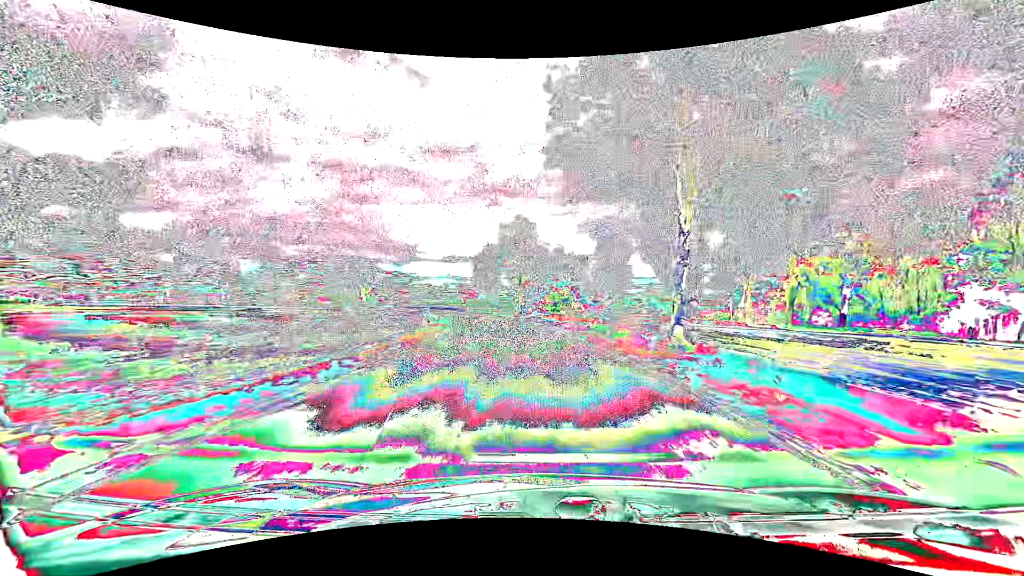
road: tertiary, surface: asphalt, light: Day
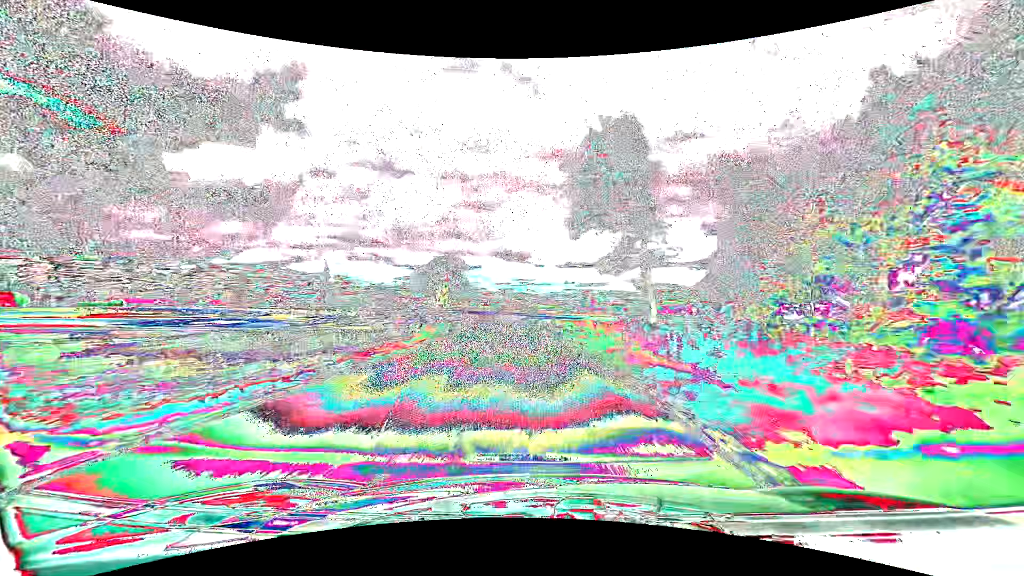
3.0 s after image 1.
(-7.9, +70.8) m; -13°
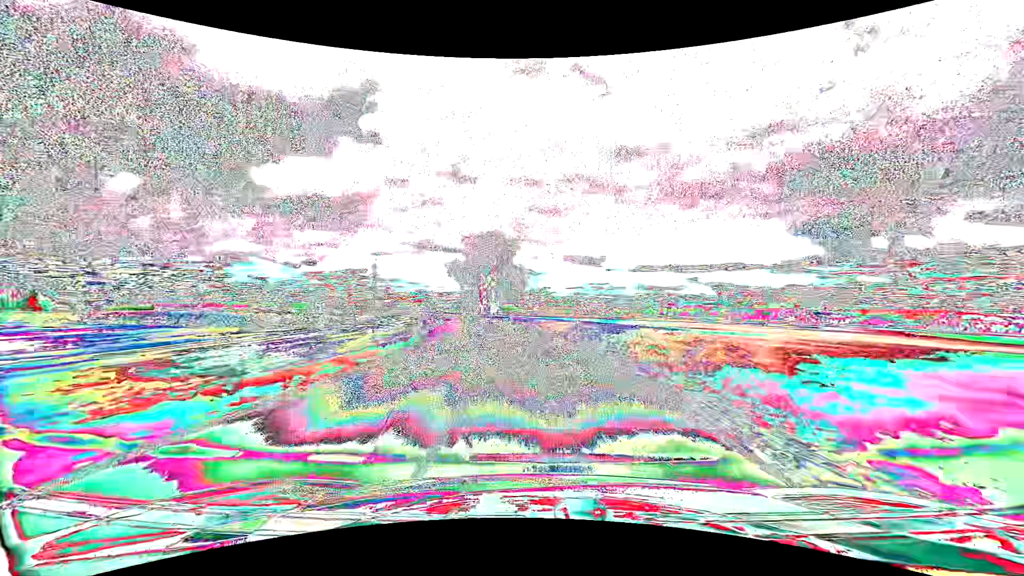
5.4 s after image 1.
(-4.6, +57.6) m; -9°
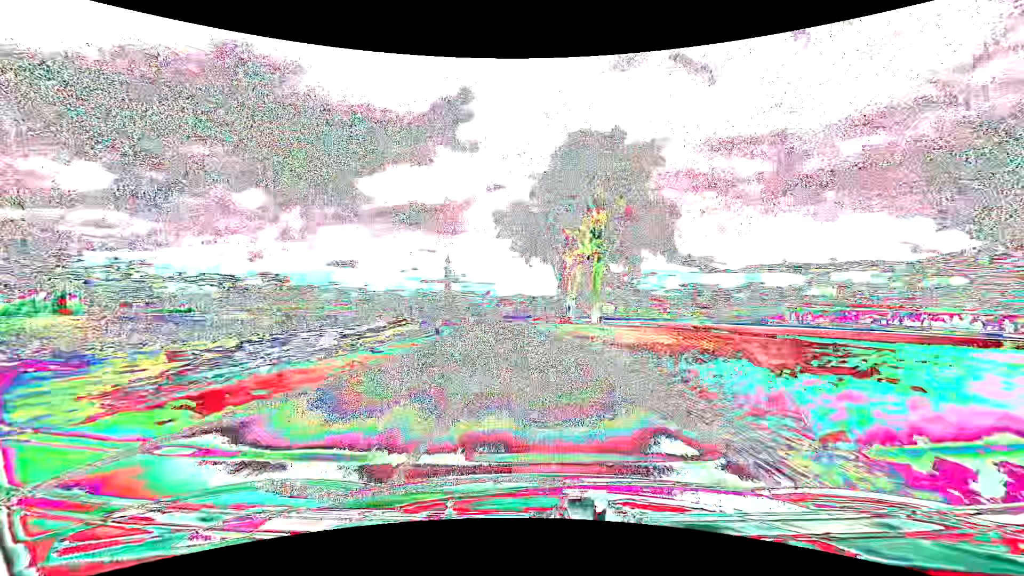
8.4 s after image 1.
(-7.0, +72.5) m; -11°
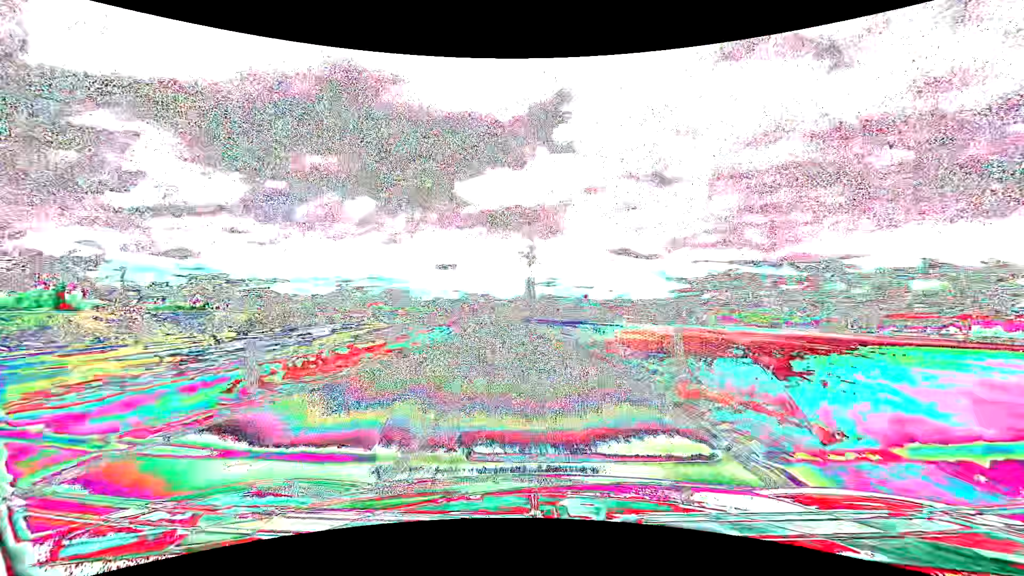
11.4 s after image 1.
(-7.2, +73.3) m; -11°
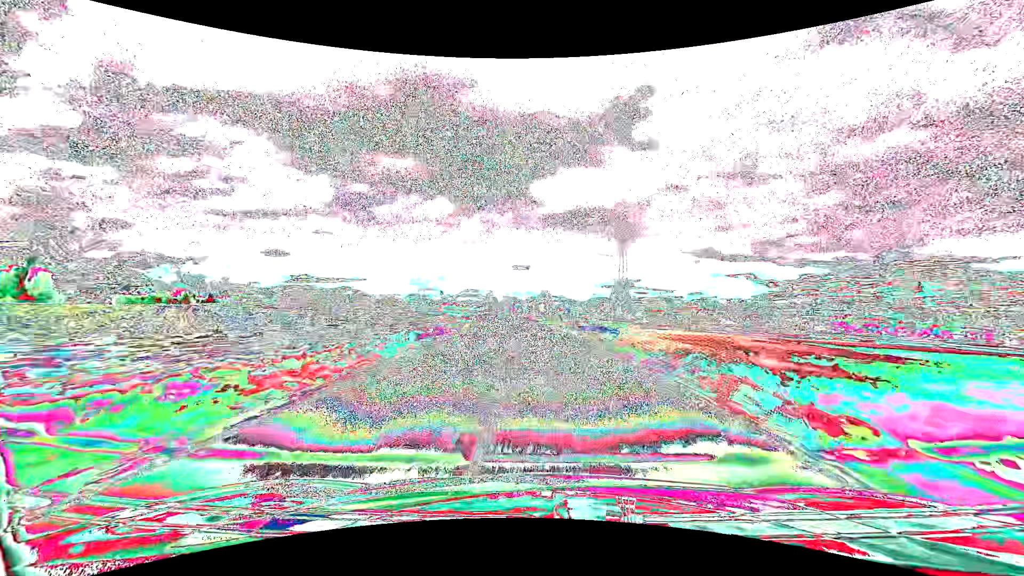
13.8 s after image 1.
(-5.1, +59.6) m; -9°
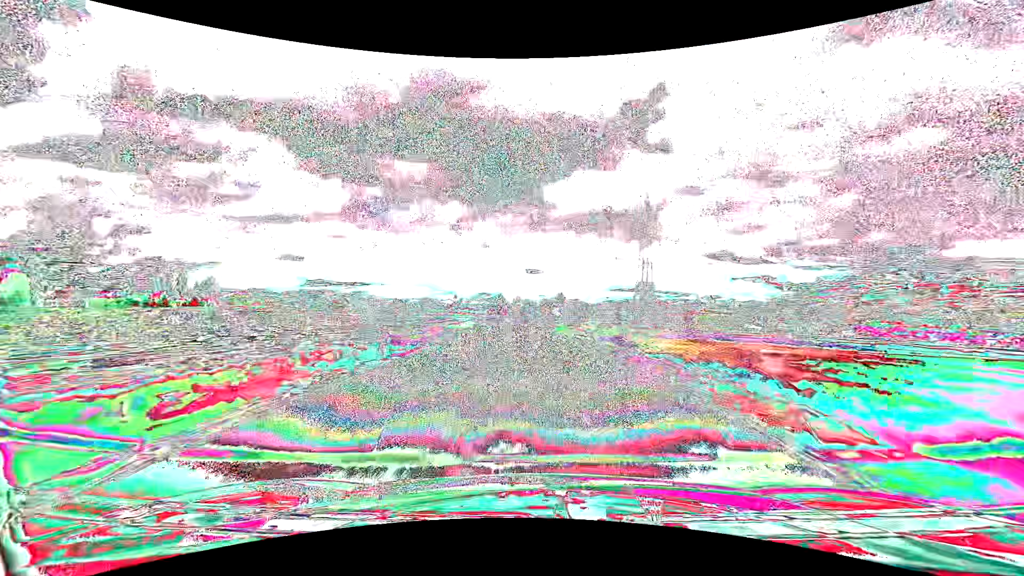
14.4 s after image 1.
(-0.2, +15.2) m; -2°
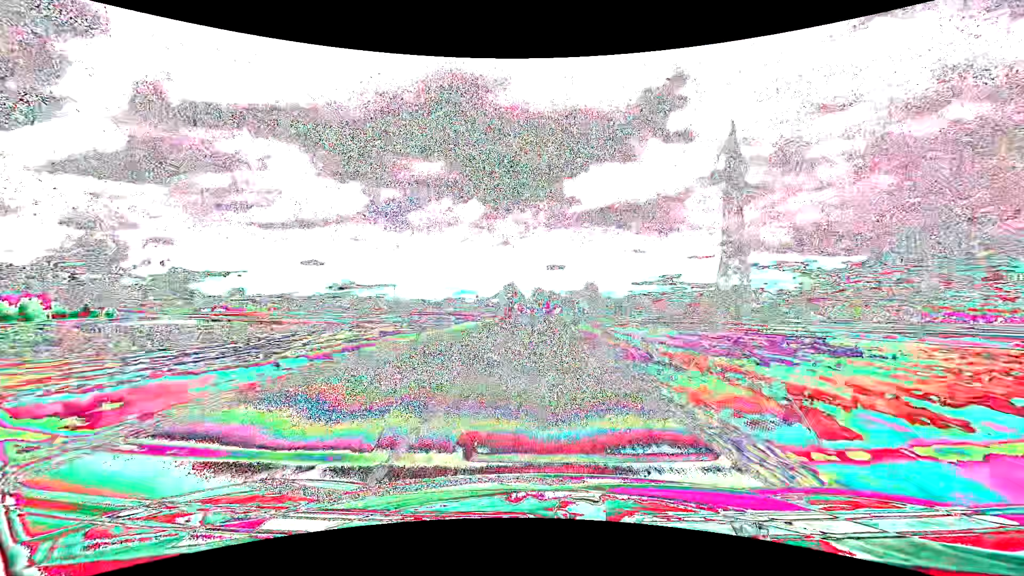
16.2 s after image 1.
(-1.4, +45.1) m; -2°
(0, +10) (0, +20) (0, +30) (+1, +40) (+1, +50) (+2, +60) (+3, +70) (+4, +80) (+5, +90) (+7, +100) m
